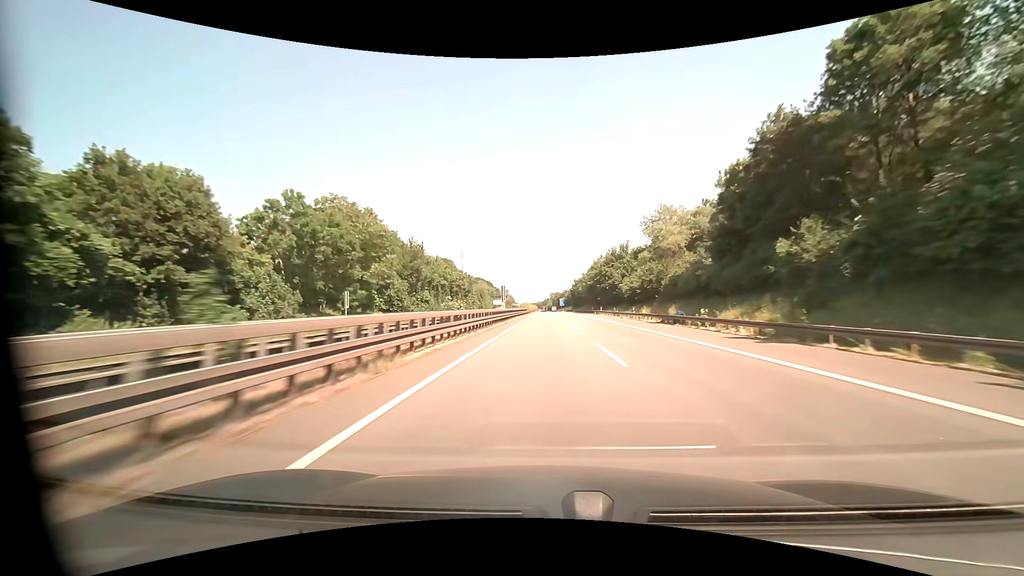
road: motorway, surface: asphalt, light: Day
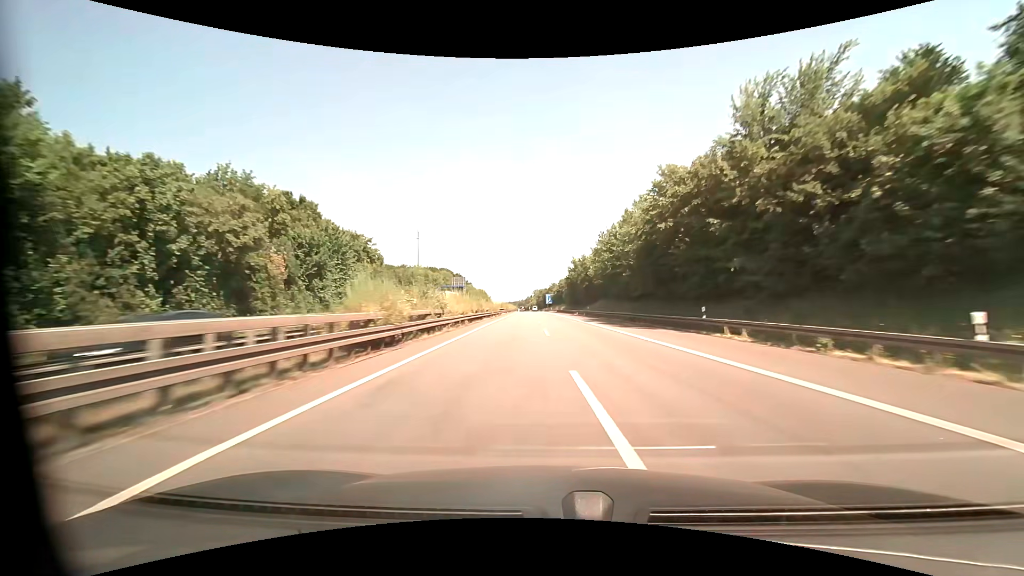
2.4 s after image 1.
(+0.9, +79.9) m; +2°
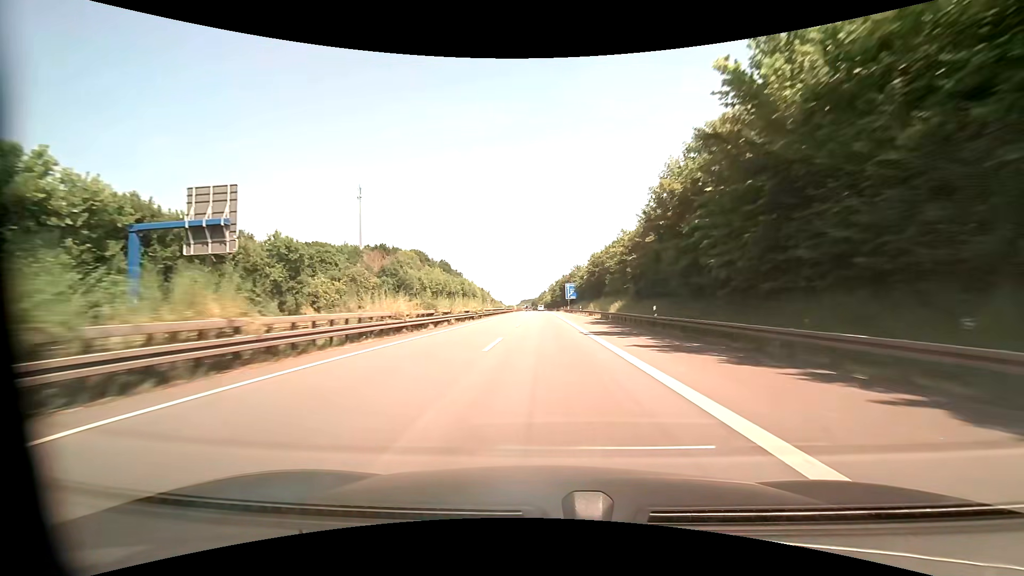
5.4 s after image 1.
(-0.5, +98.2) m; -2°
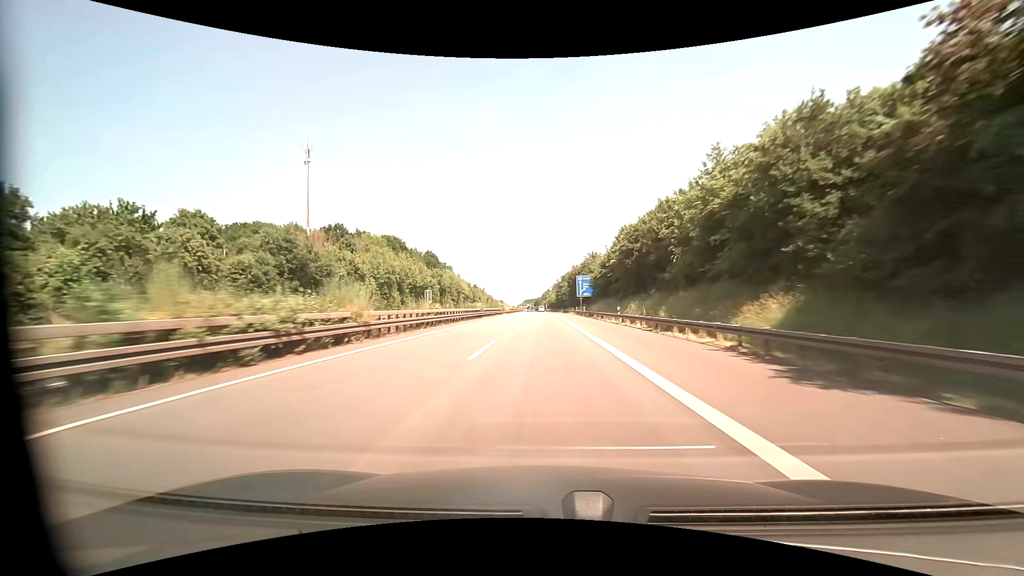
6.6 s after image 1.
(-0.1, +38.8) m; 0°
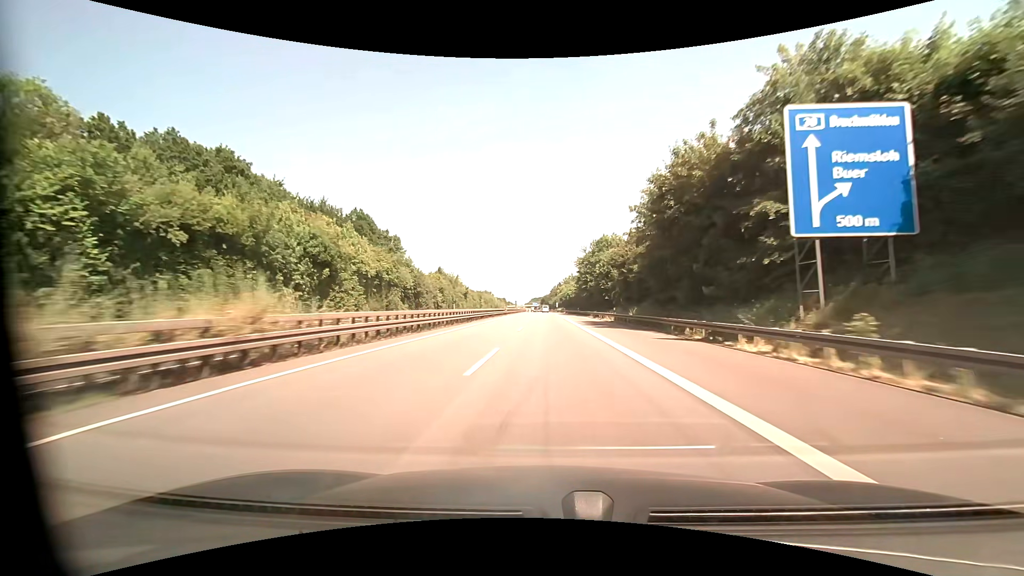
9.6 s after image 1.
(-1.0, +93.7) m; -1°
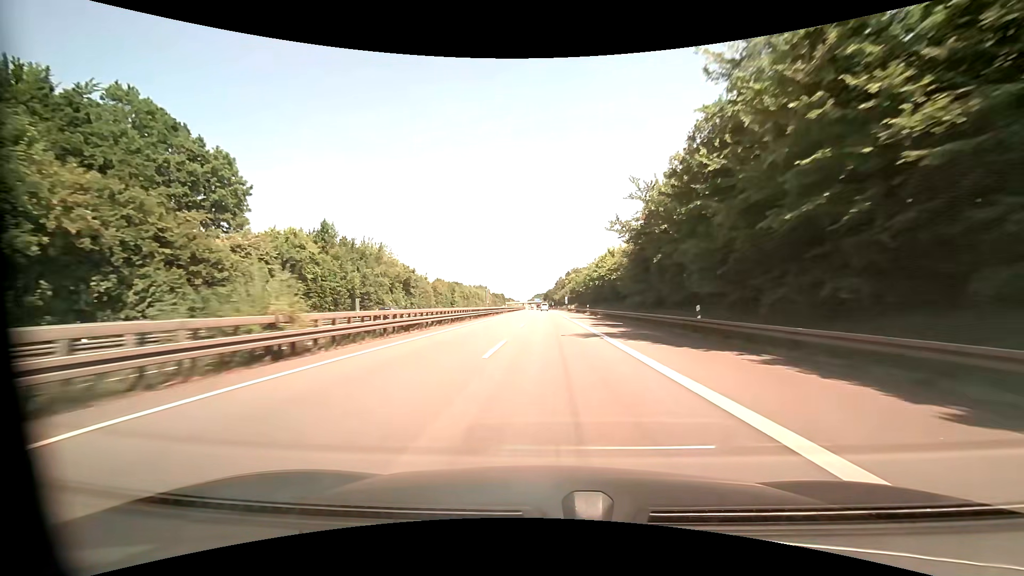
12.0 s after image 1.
(0.0, +73.9) m; 0°
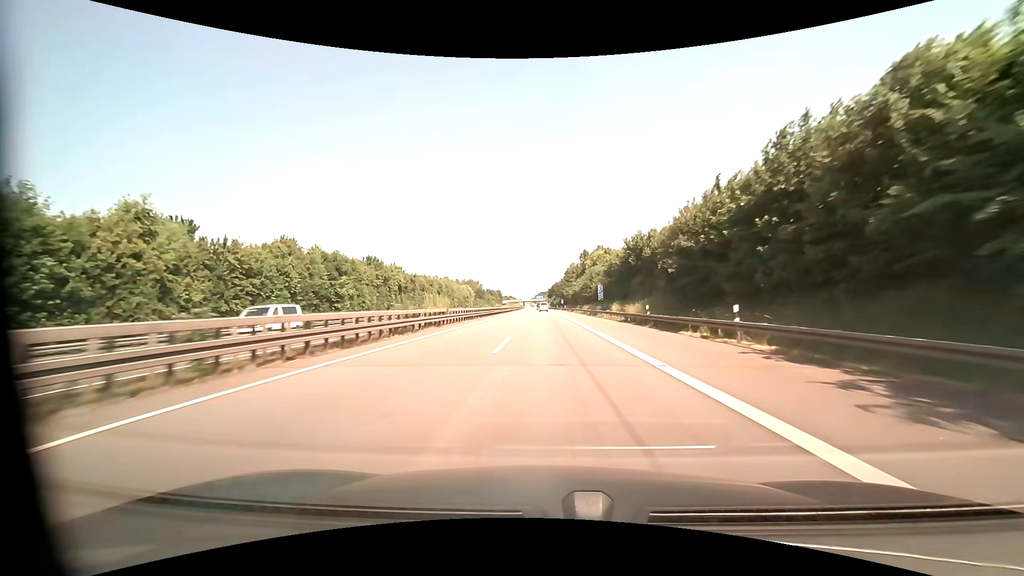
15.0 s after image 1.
(-0.5, +88.8) m; 0°
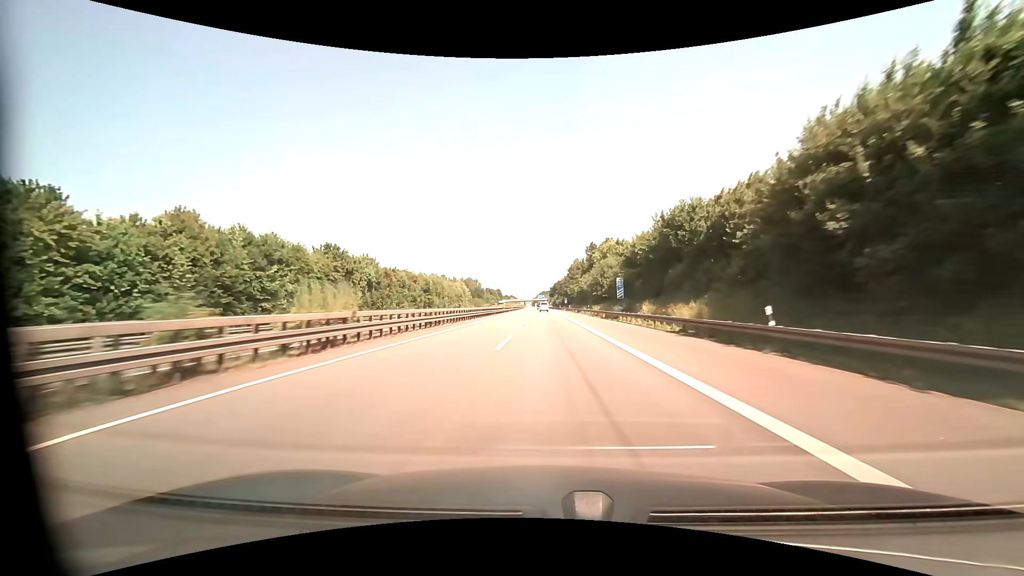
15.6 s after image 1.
(0.0, +17.2) m; 0°
(0, +10) (0, +20) (0, +30) (0, +40) (0, +50) (0, +60) (0, +70) (0, +80) (0, +90) (0, +100) m
